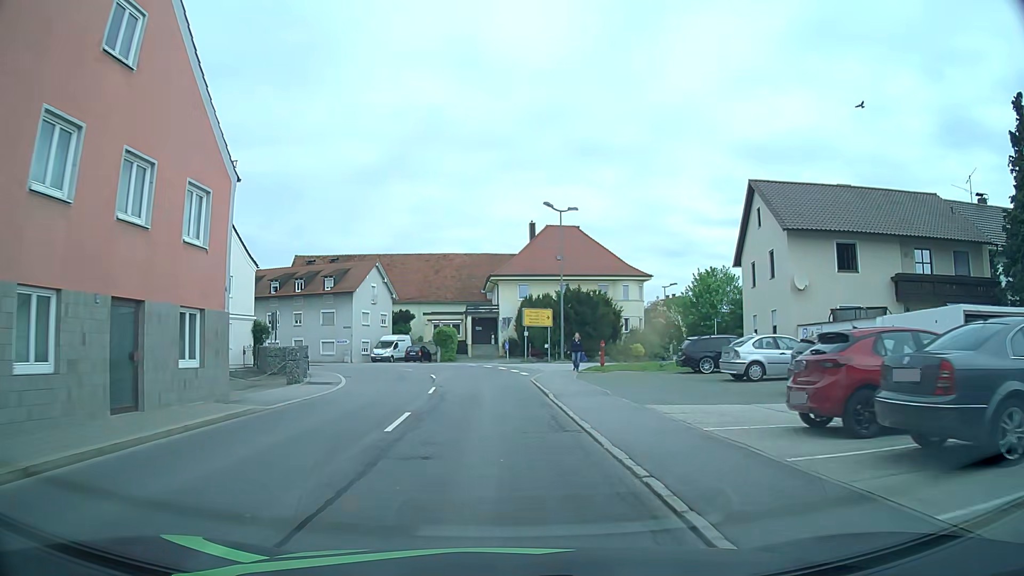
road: primary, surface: asphalt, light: Day
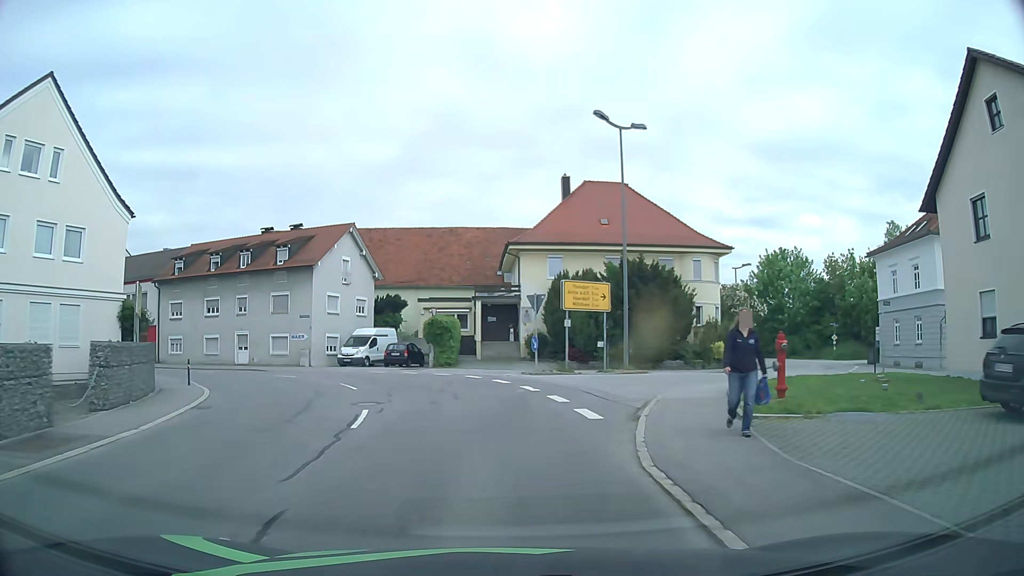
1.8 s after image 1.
(-0.3, +17.9) m; -2°
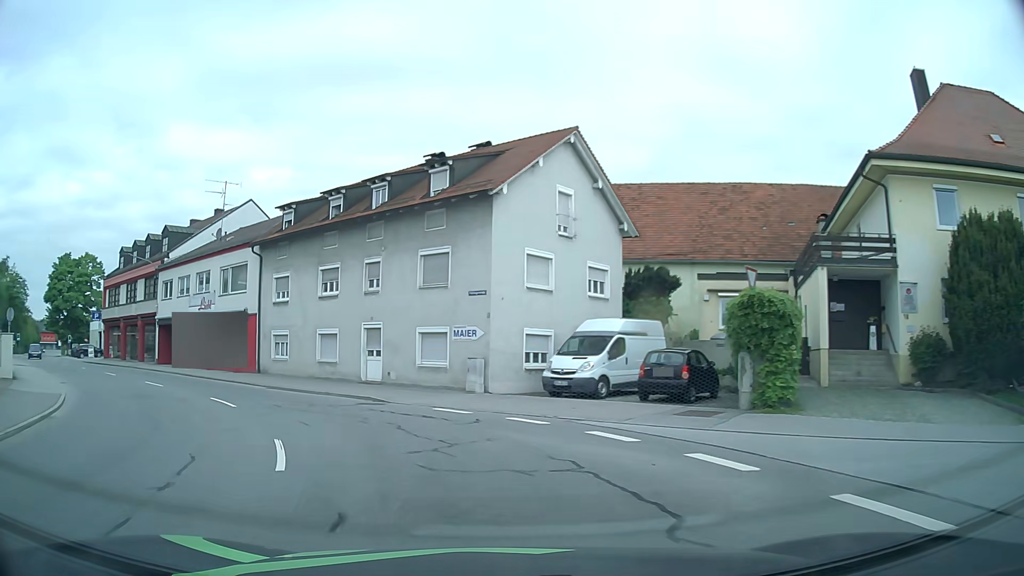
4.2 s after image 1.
(-2.8, +21.2) m; -21°
(-2, +10) (-6, +19) (-13, +26) (-20, +33) (-28, +40) (-35, +46) (-42, +53) (-49, +60) (-56, +67) (-63, +75) m
